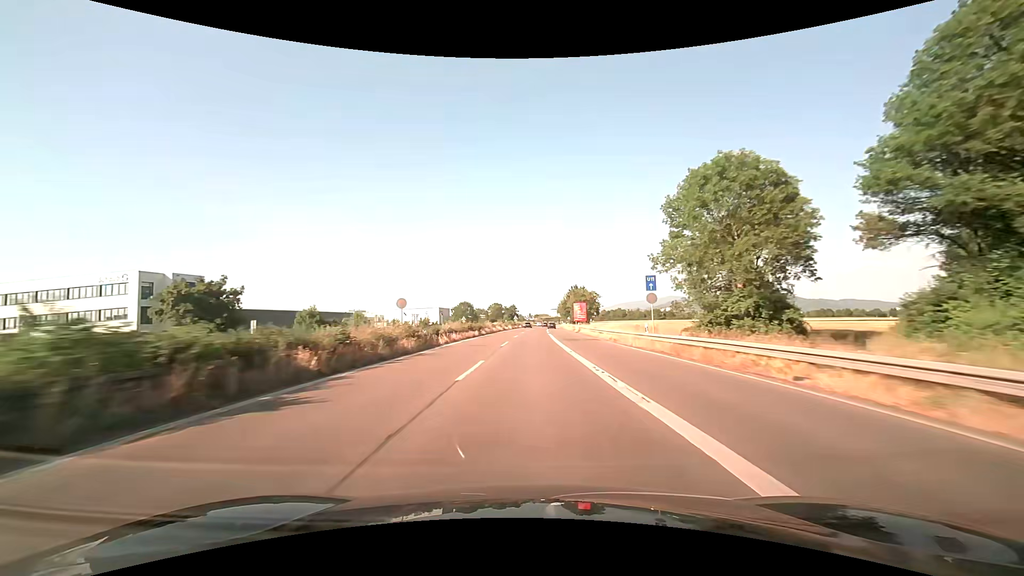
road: trunk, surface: asphalt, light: Day
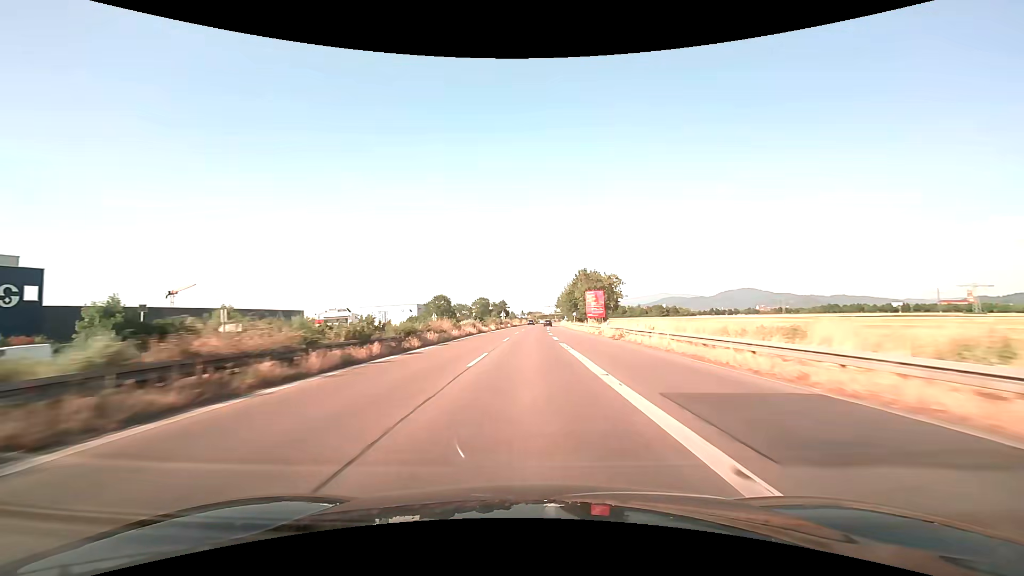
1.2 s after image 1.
(+1.2, +33.4) m; +3°
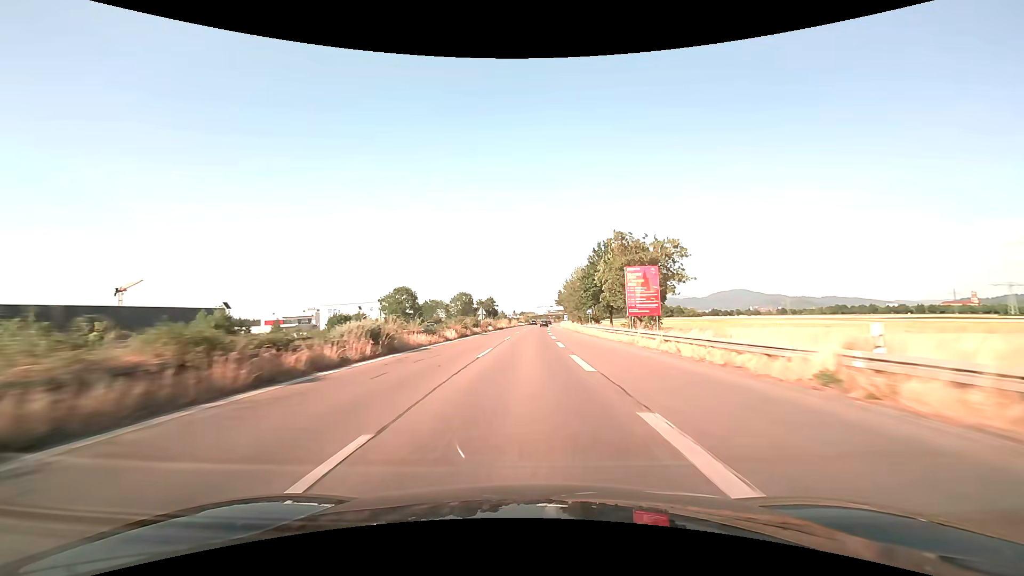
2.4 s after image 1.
(+0.3, +33.2) m; +1°
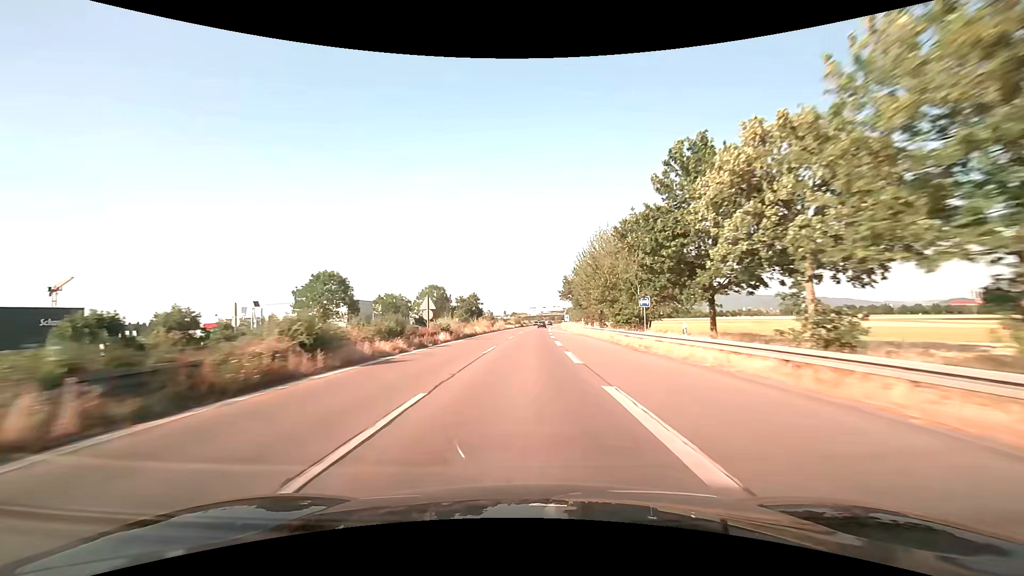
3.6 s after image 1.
(+0.3, +33.2) m; +1°
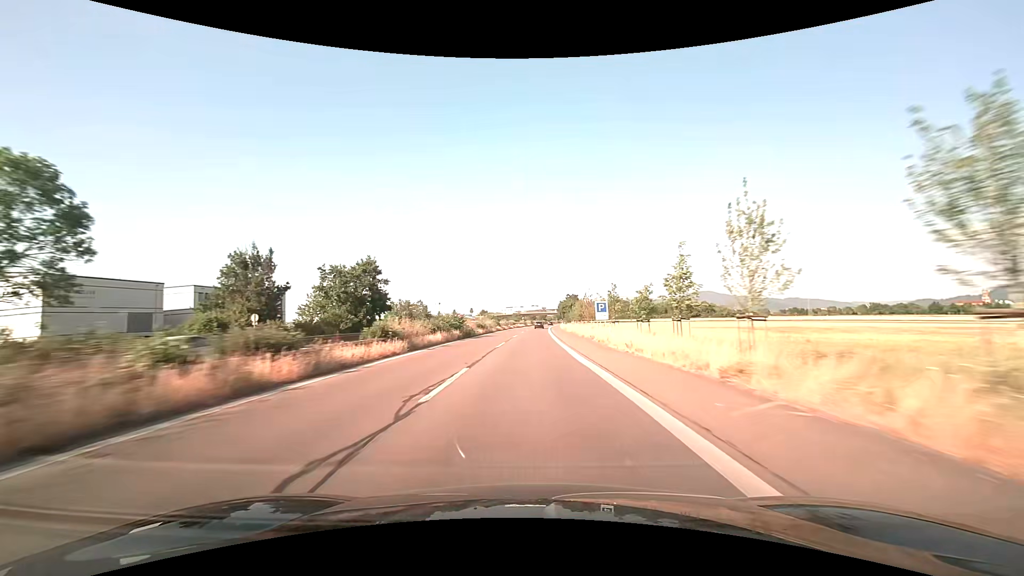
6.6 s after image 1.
(+1.7, +86.4) m; +3°
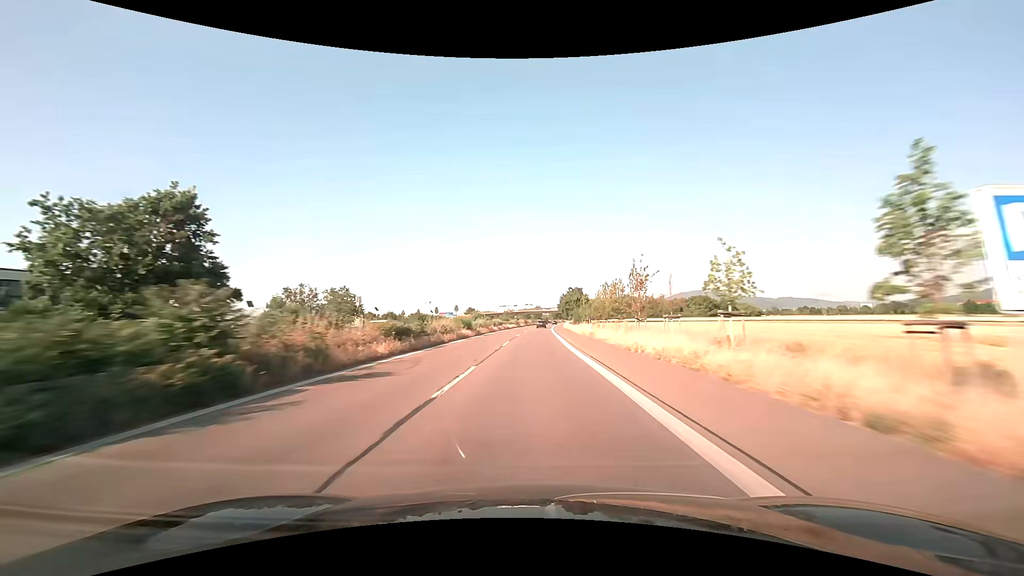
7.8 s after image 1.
(+0.2, +36.0) m; +1°
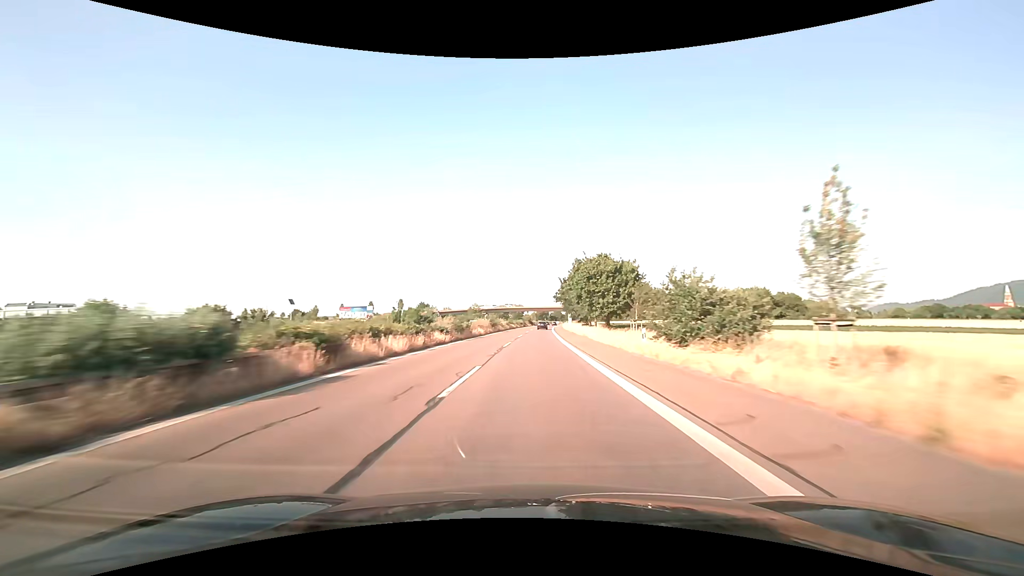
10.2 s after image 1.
(+1.4, +72.8) m; +2°
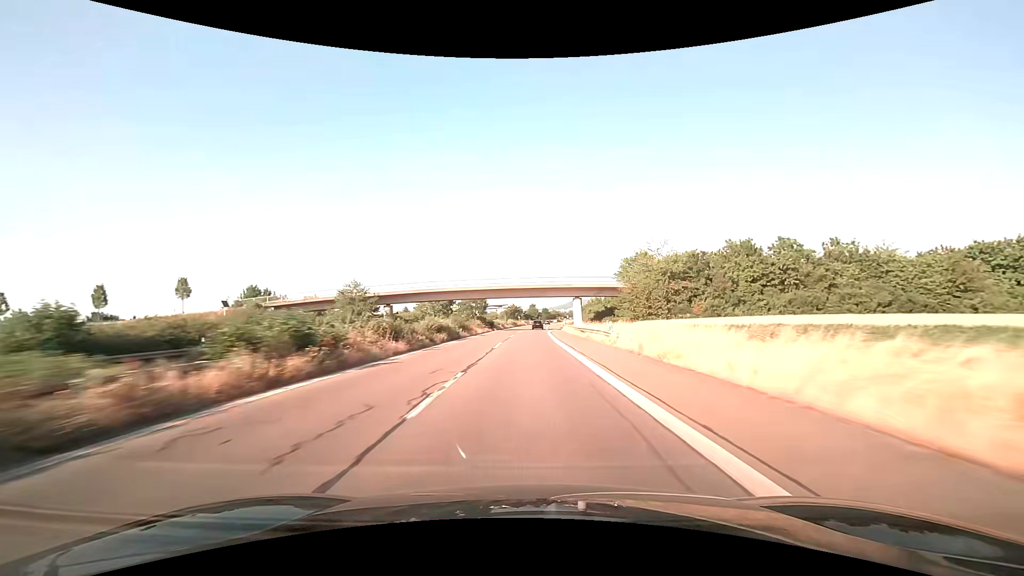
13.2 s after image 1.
(+2.5, +92.5) m; +3°
(0, +10) (0, +20) (0, +30) (0, +40) (0, +50) (+1, +60) (+1, +70) (+1, +80) (+1, +90) (+2, +100) m
